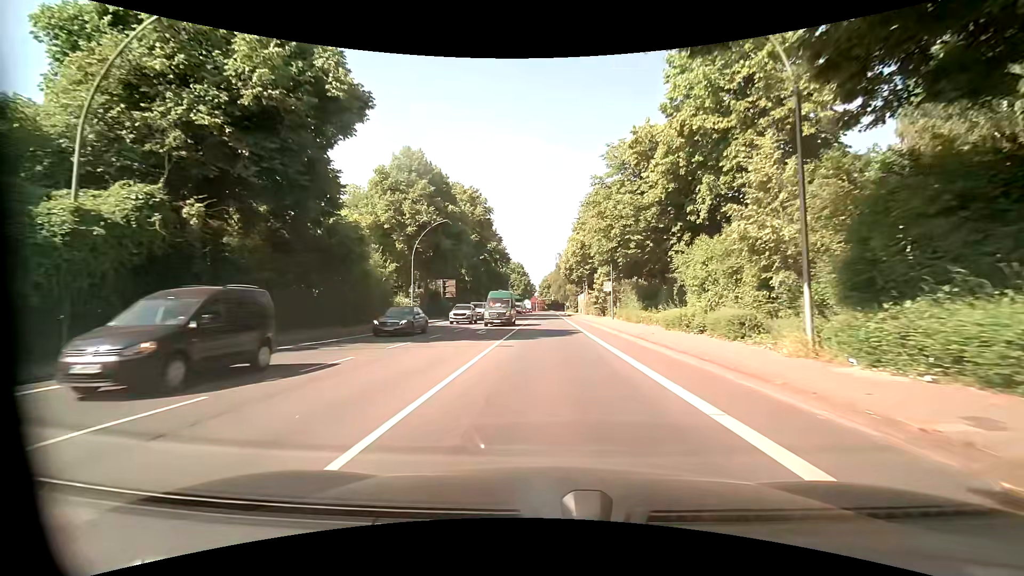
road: primary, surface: asphalt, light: Day
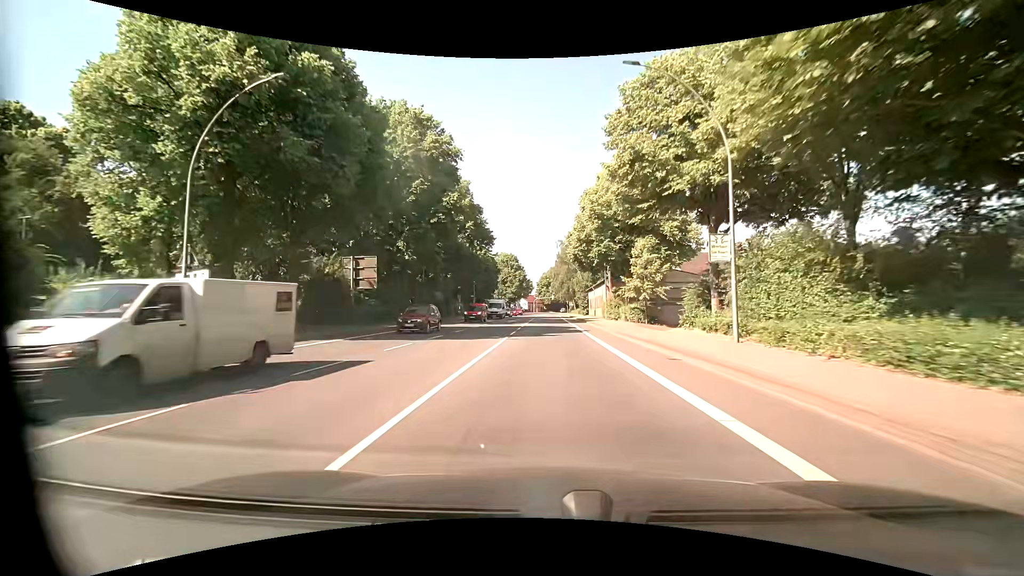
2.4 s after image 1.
(+0.5, +30.8) m; +2°
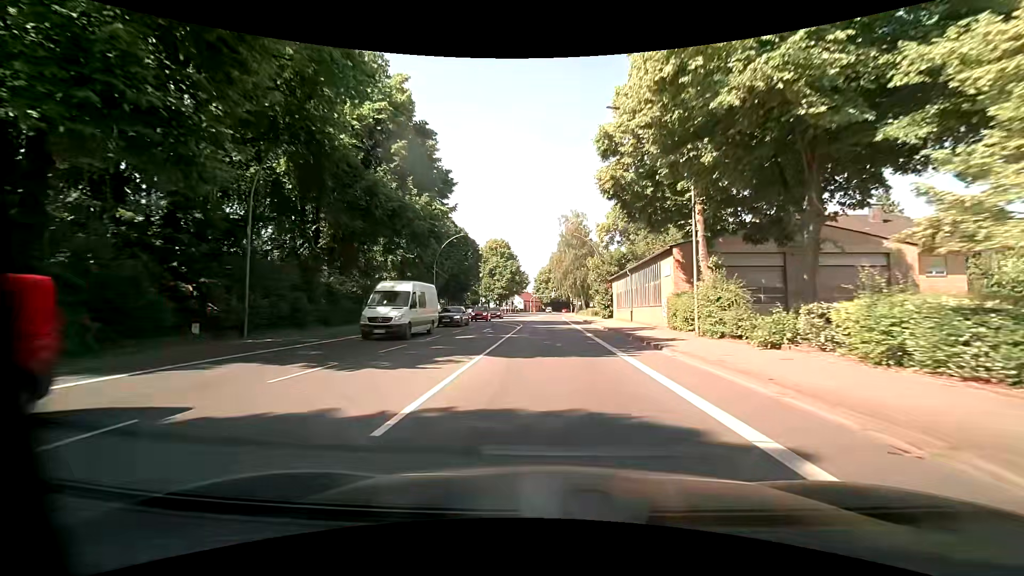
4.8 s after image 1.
(-0.5, +31.3) m; -1°
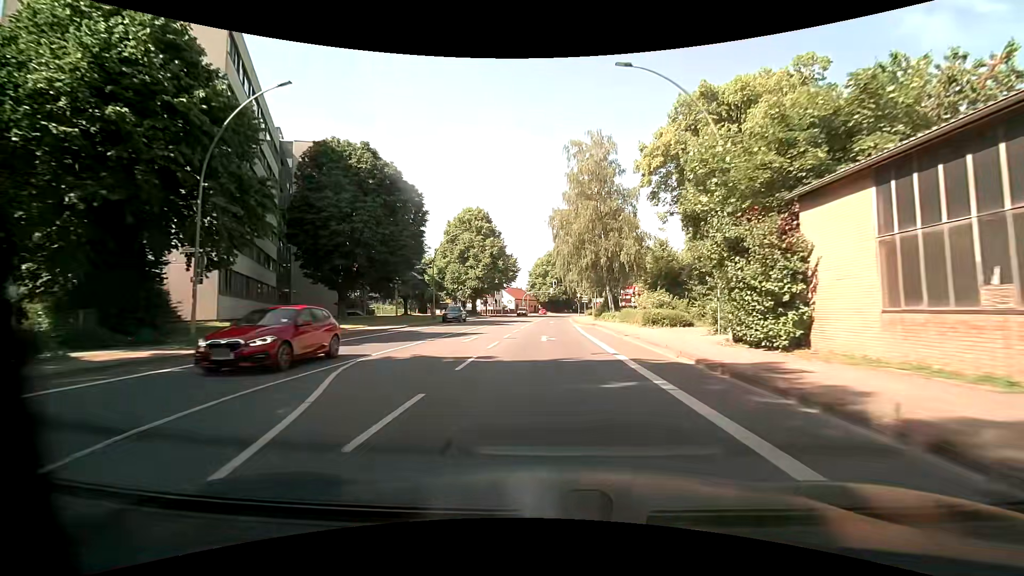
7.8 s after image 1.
(+0.2, +39.5) m; 0°
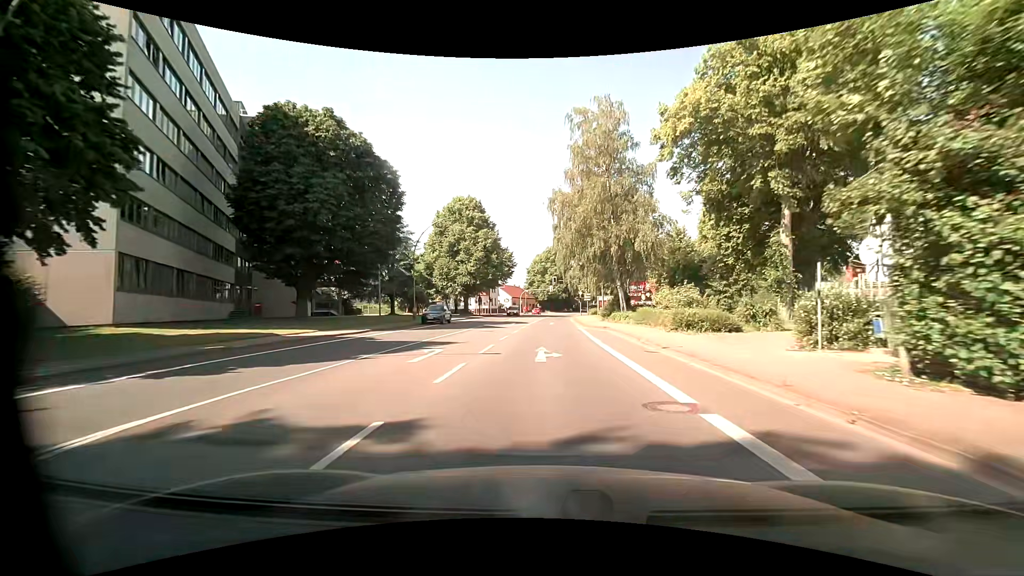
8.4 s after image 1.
(0.0, +7.9) m; 0°
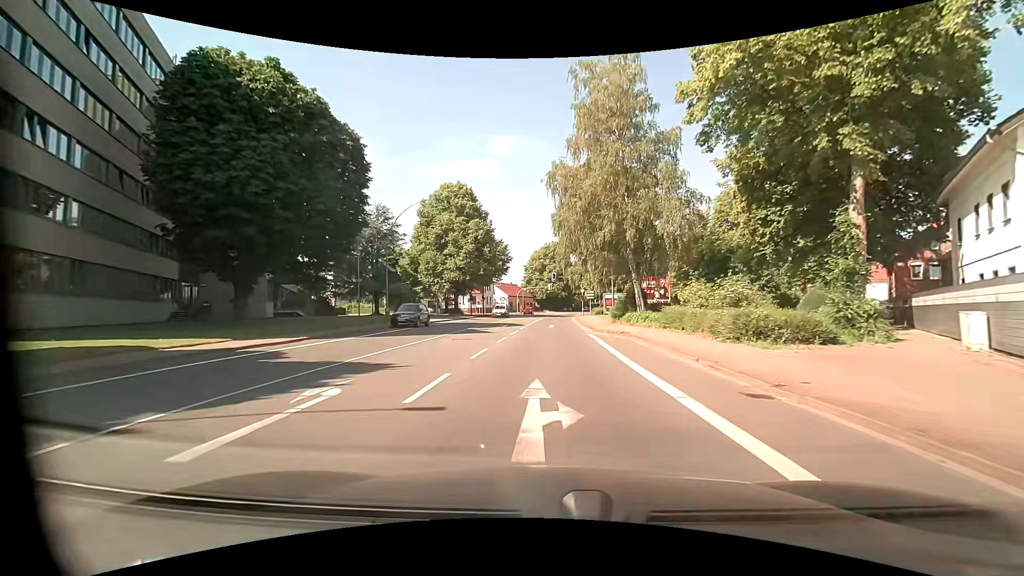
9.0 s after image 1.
(0.0, +7.9) m; +1°
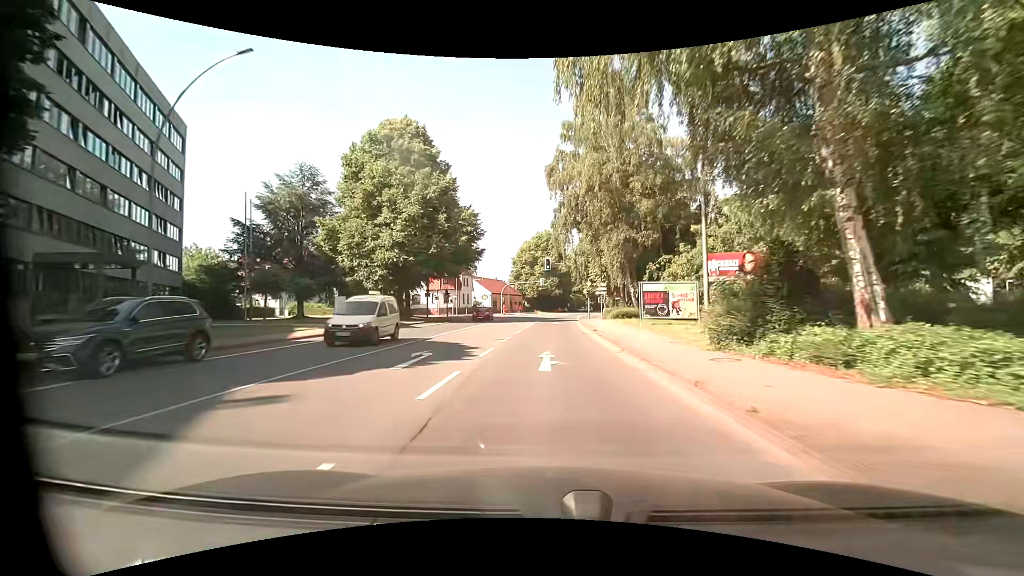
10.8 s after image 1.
(0.0, +23.8) m; +1°
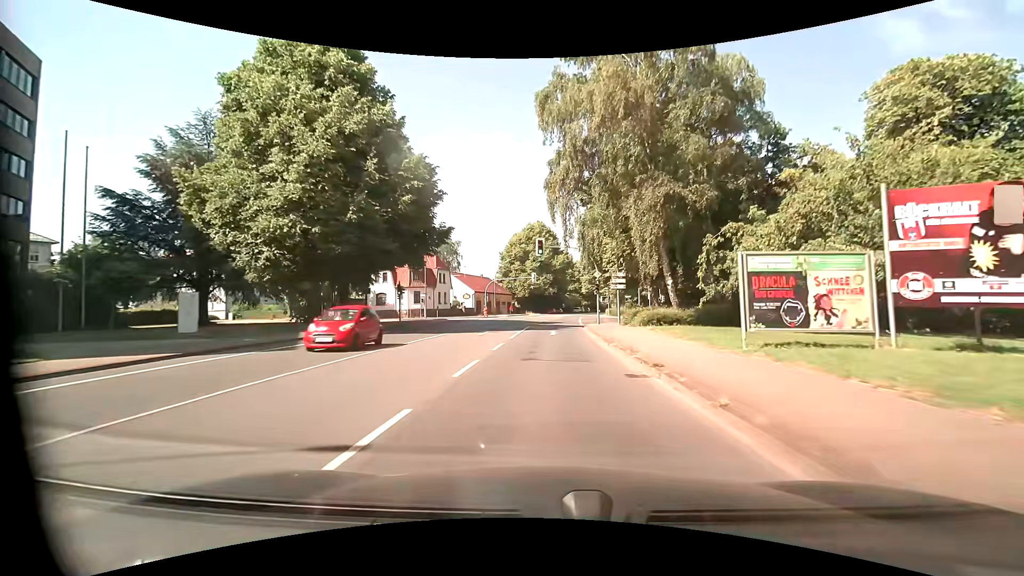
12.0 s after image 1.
(0.0, +15.9) m; 0°
(0, +10) (0, +20) (+1, +30) (+1, +40) (+2, +50) (+2, +60) (+3, +70) (+4, +80) (+5, +90) (+7, +100) m
